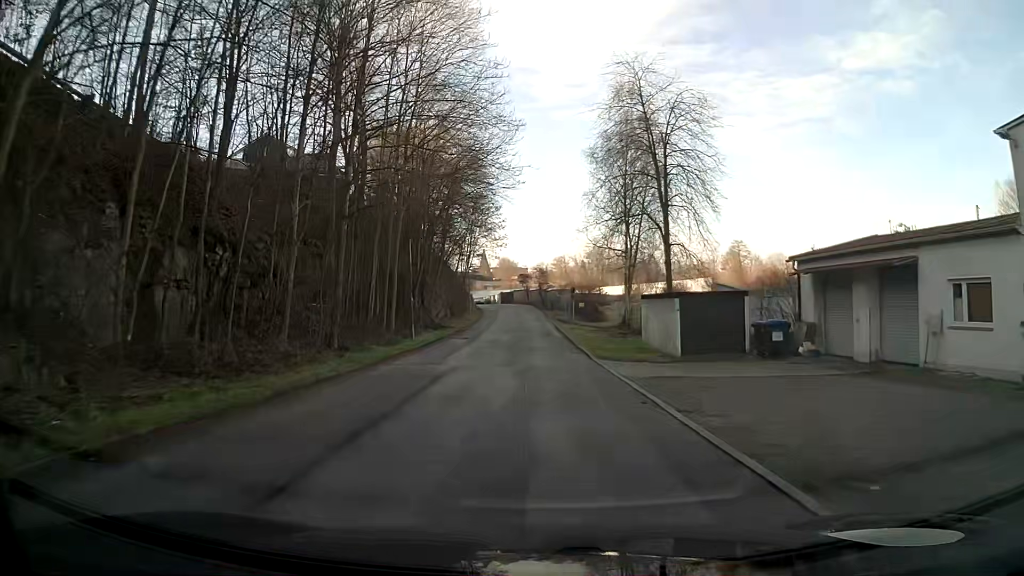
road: tertiary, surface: asphalt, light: Day
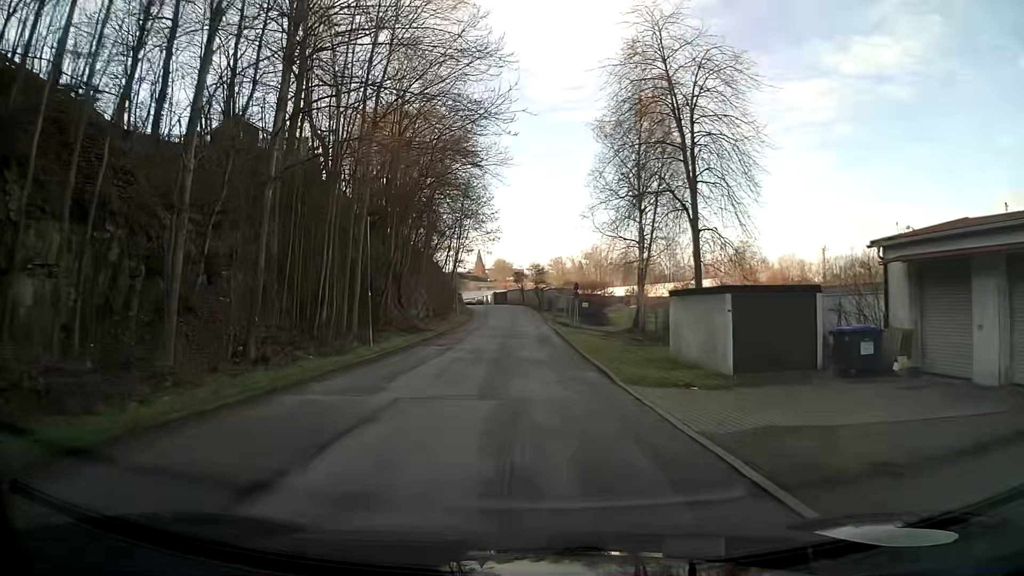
(0.0, +7.3) m; 0°
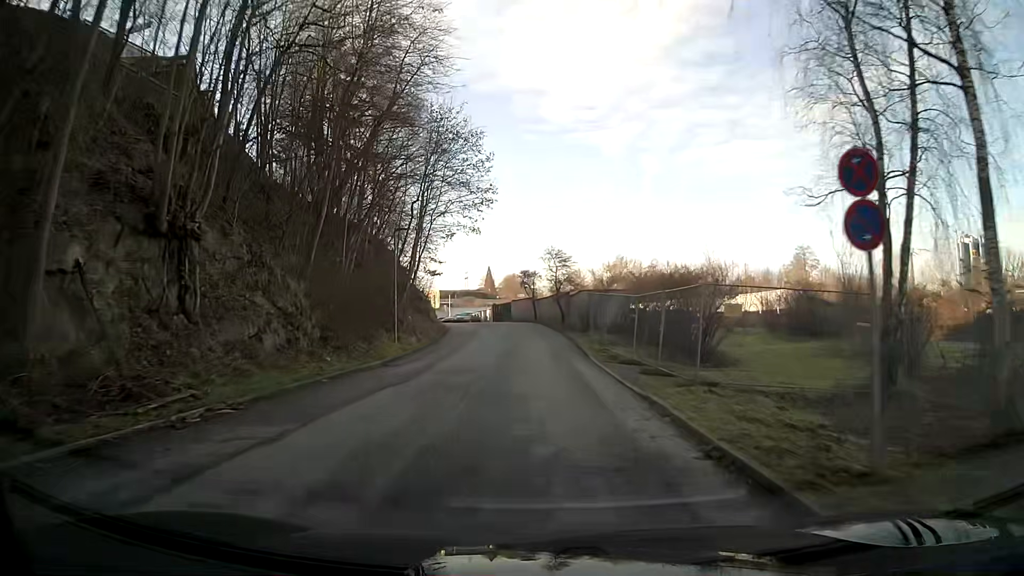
(-0.2, +29.1) m; -1°
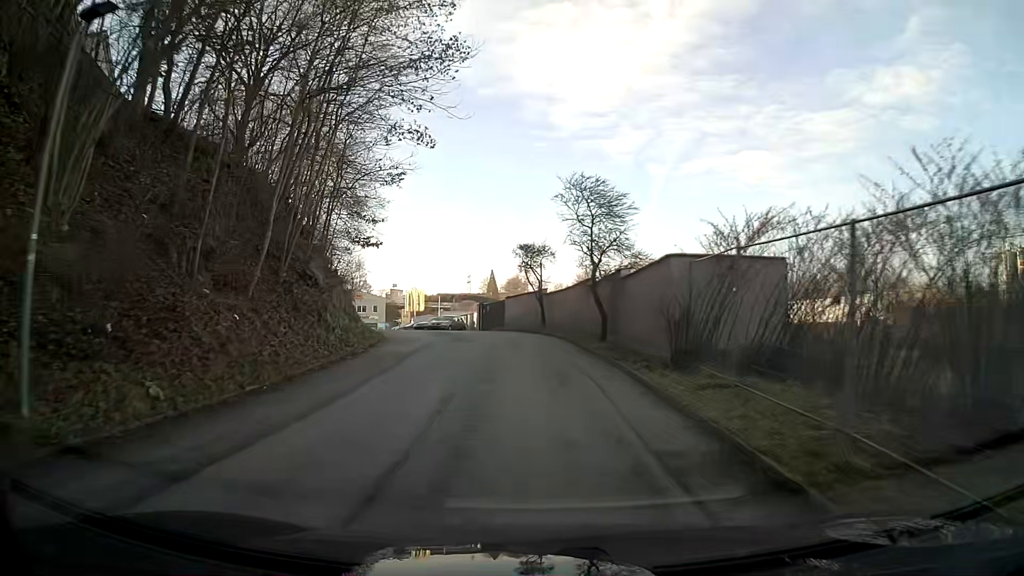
(-0.2, +21.1) m; -1°
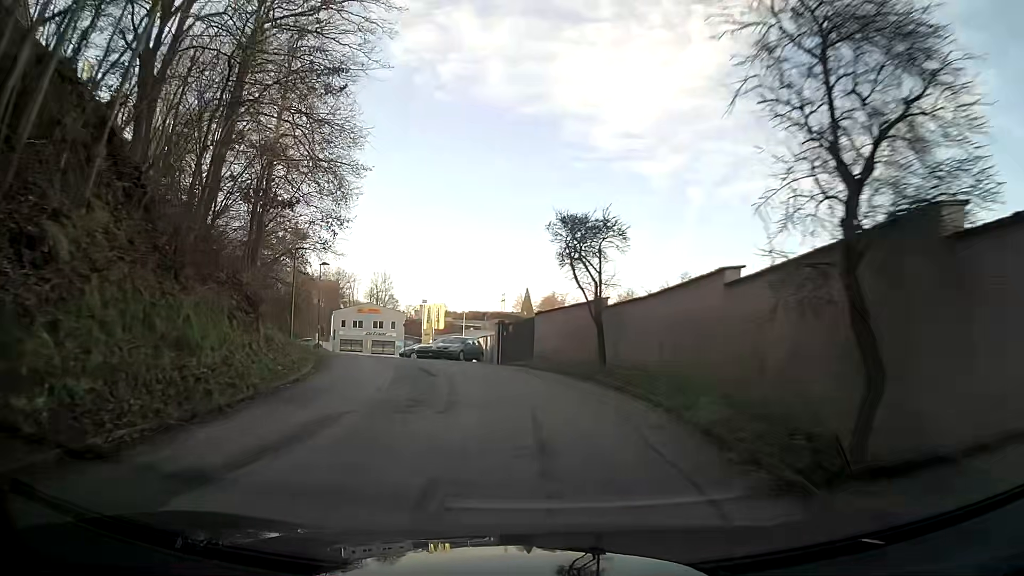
(-0.3, +13.6) m; -4°
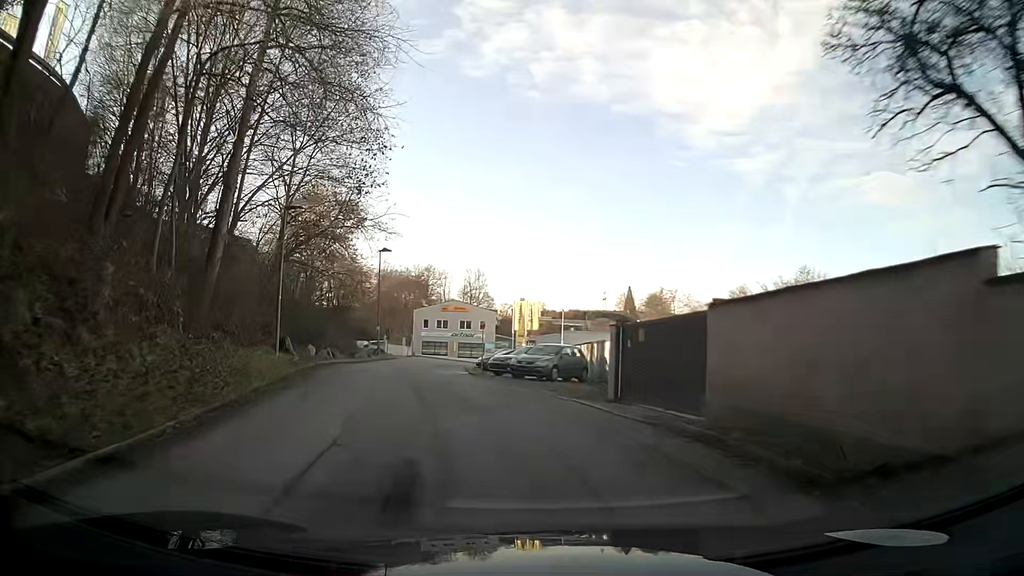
(-1.0, +13.0) m; -9°
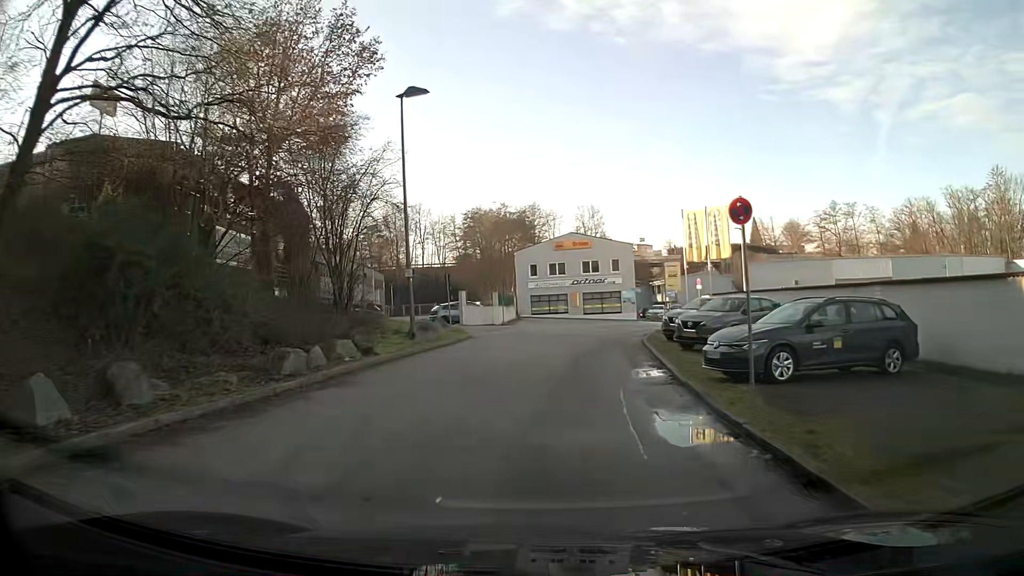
(-3.4, +30.2) m; -7°
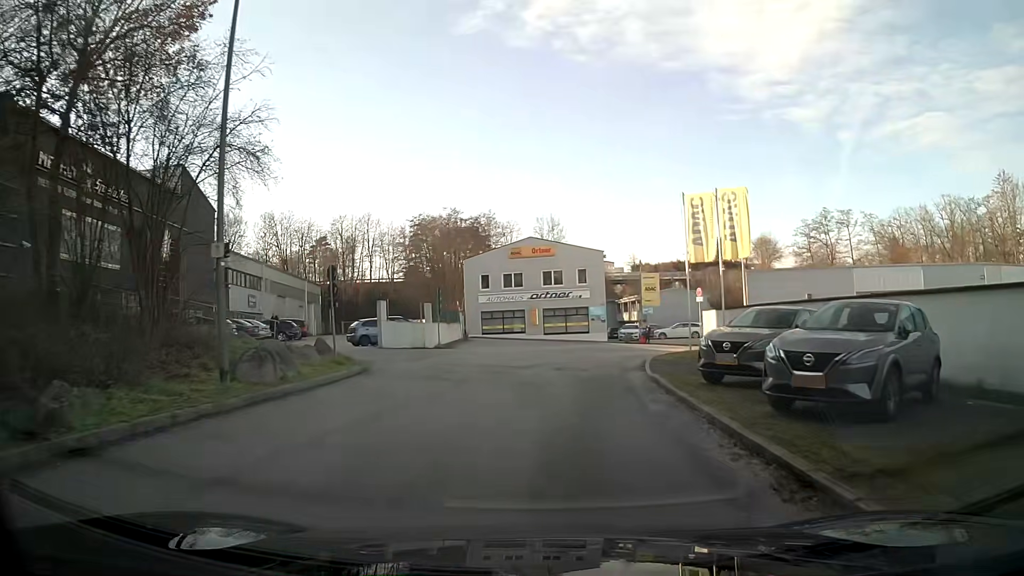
(+0.4, +10.7) m; +3°
(0, +10) (+1, +20) (+4, +30) (+8, +38) (+10, +48) (+1, +50) (-3, +42) (-3, +32) (-2, +22) (-3, +12) m
